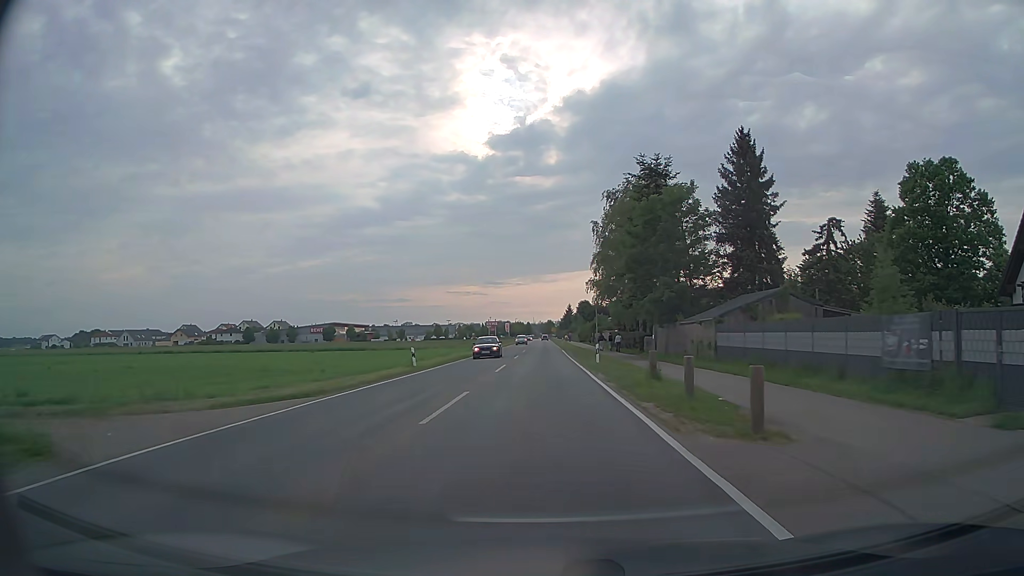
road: tertiary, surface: asphalt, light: Day
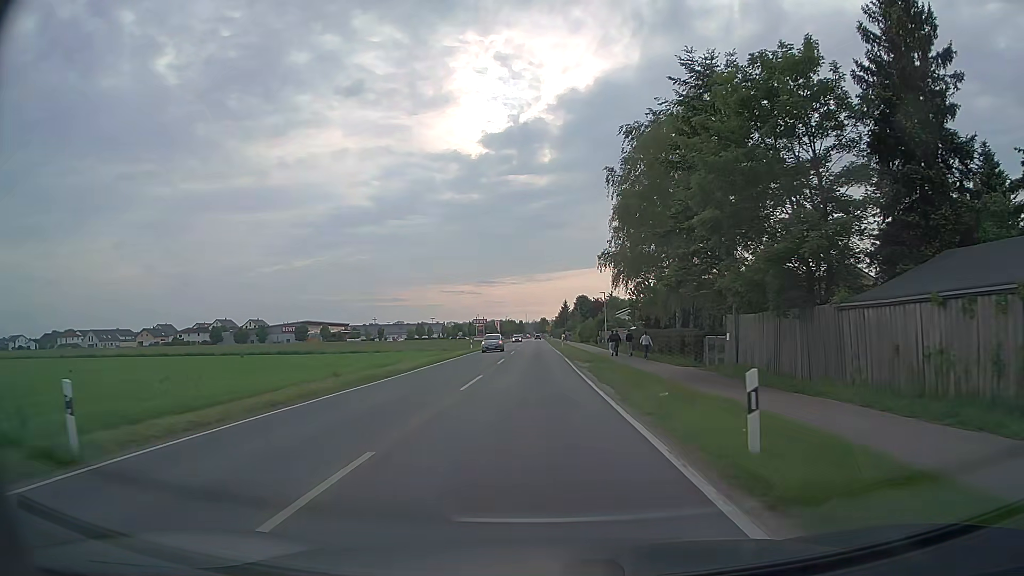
(+0.1, +23.4) m; +1°
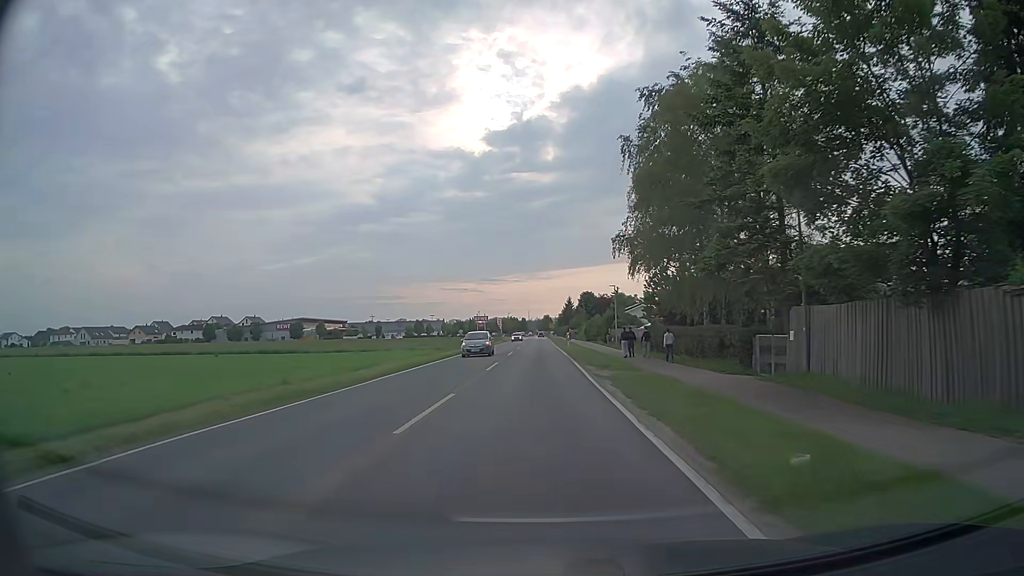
(0.0, +7.7) m; 0°
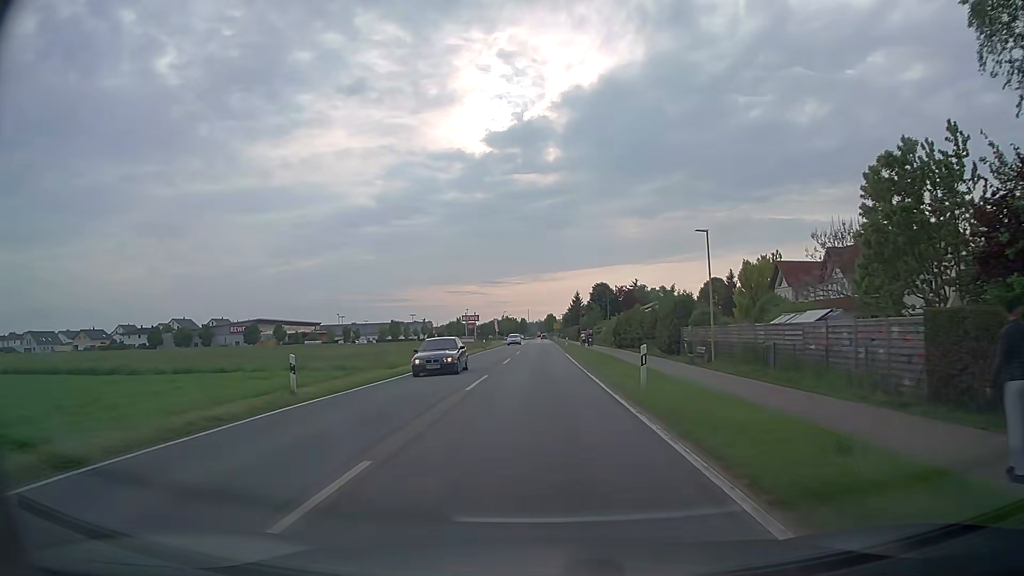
(-0.4, +38.1) m; 0°
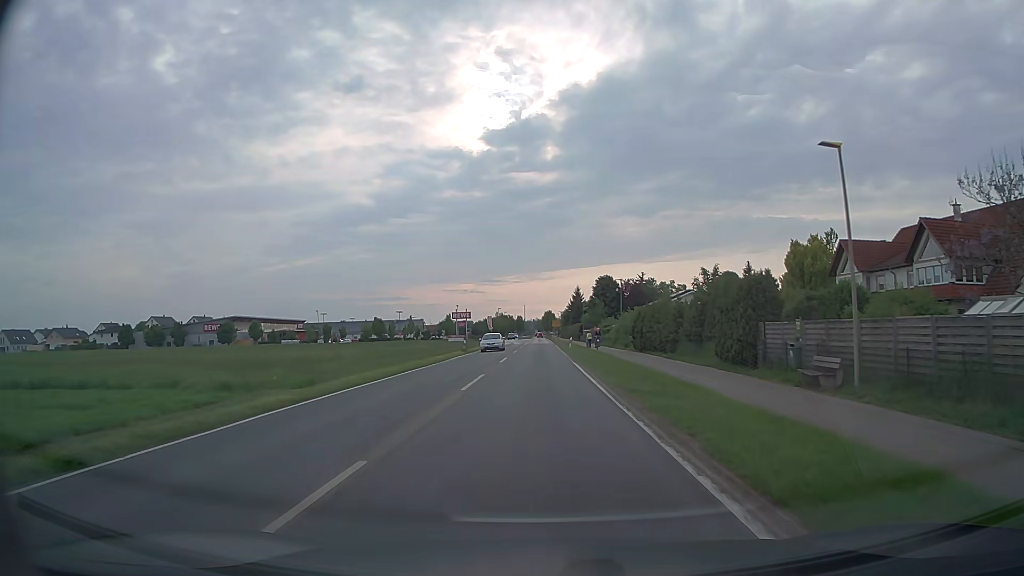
(0.0, +15.0) m; 0°
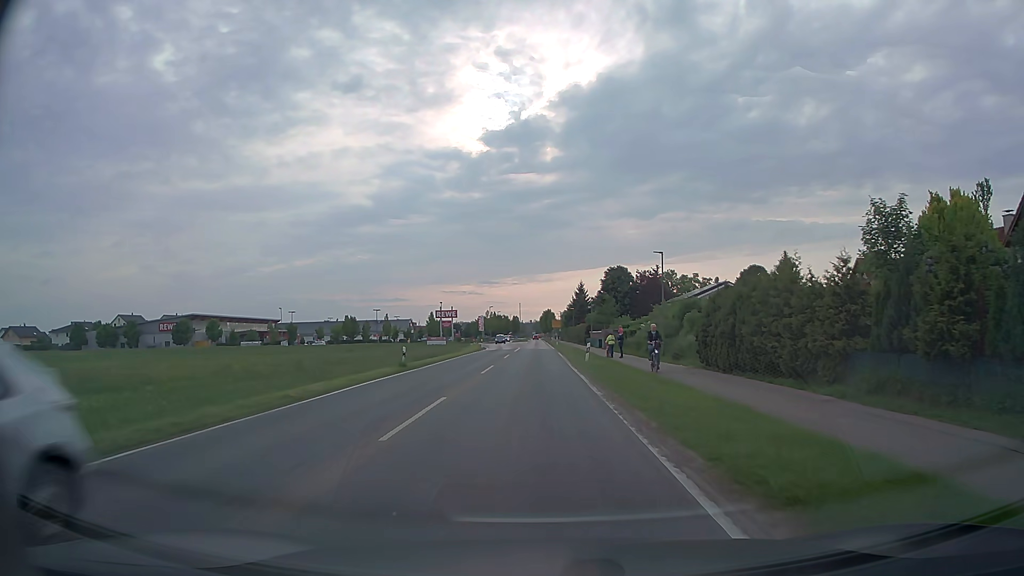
(+0.1, +22.6) m; 0°
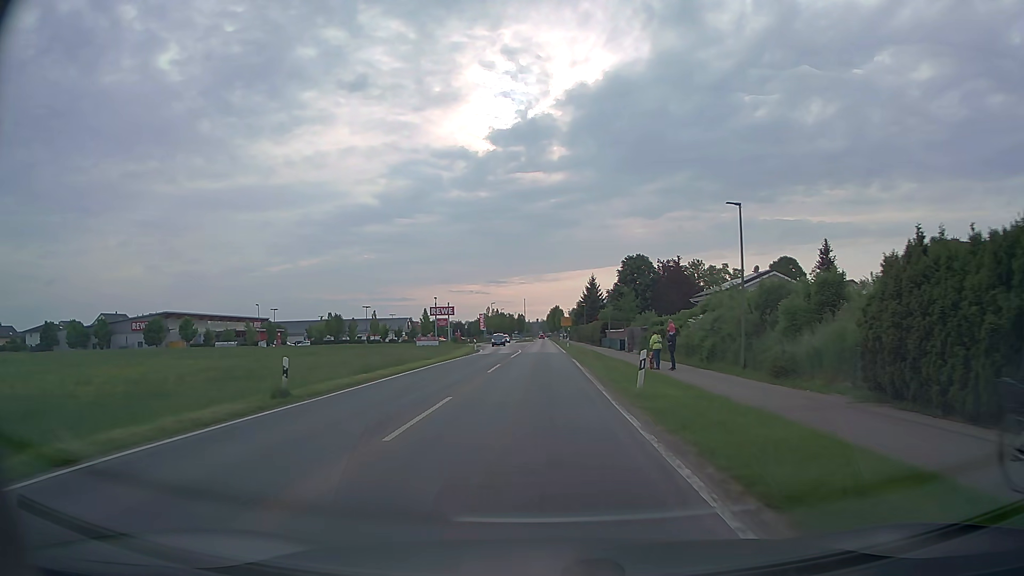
(0.0, +15.1) m; 0°
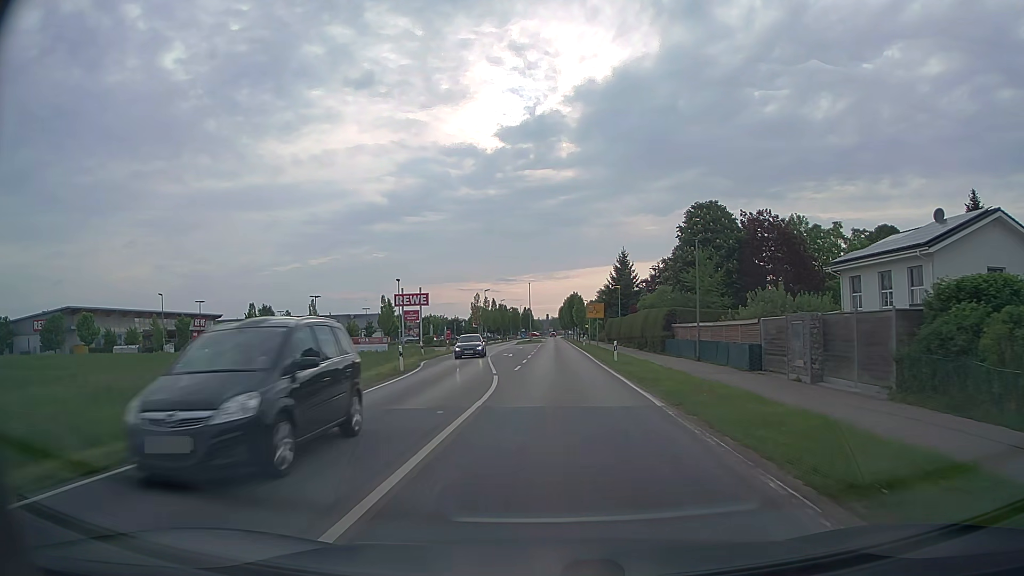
(-0.4, +37.9) m; -1°
(0, +10) (0, +20) (+1, +30) (+1, +40) (+1, +50) (+1, +60) (+2, +70) (+2, +80) (+2, +90) (+2, +100) m
